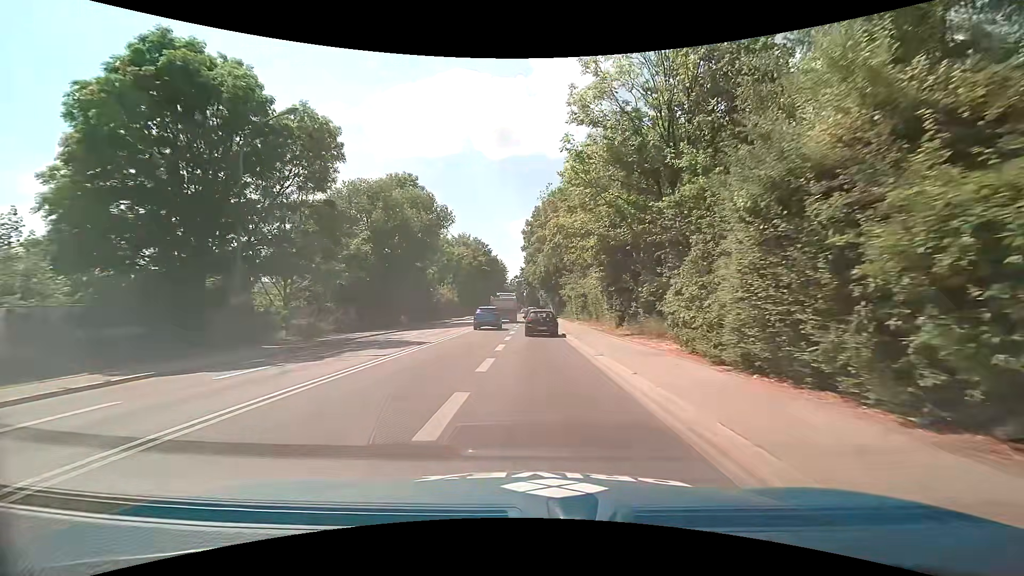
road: secondary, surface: asphalt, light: Day
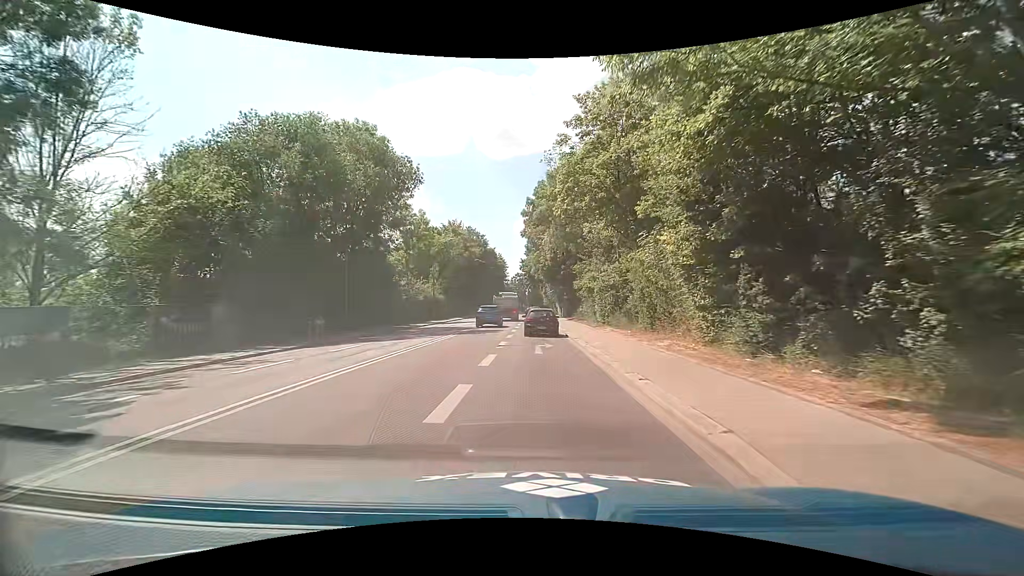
(0.0, +17.2) m; 0°
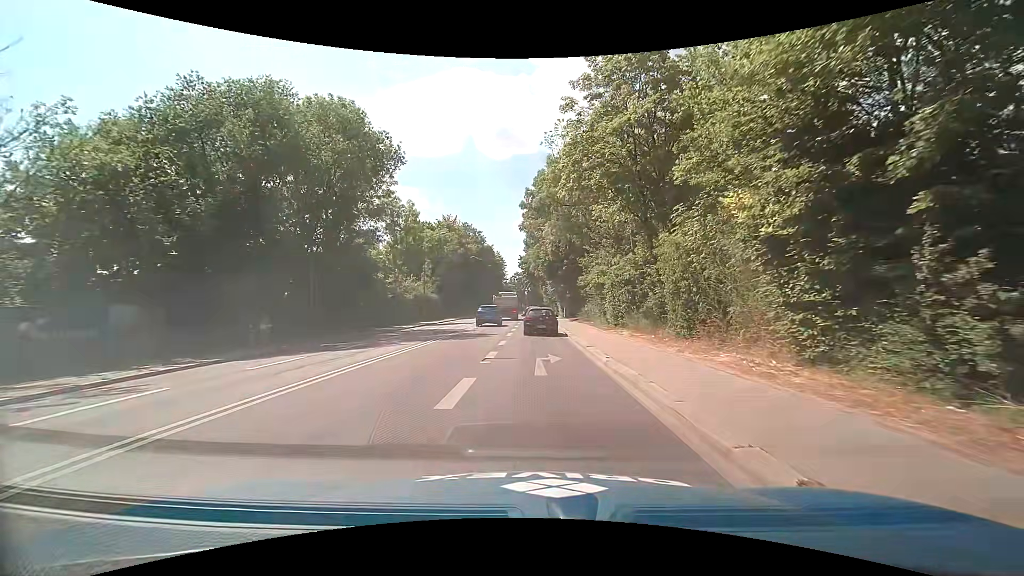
(0.0, +5.2) m; -1°
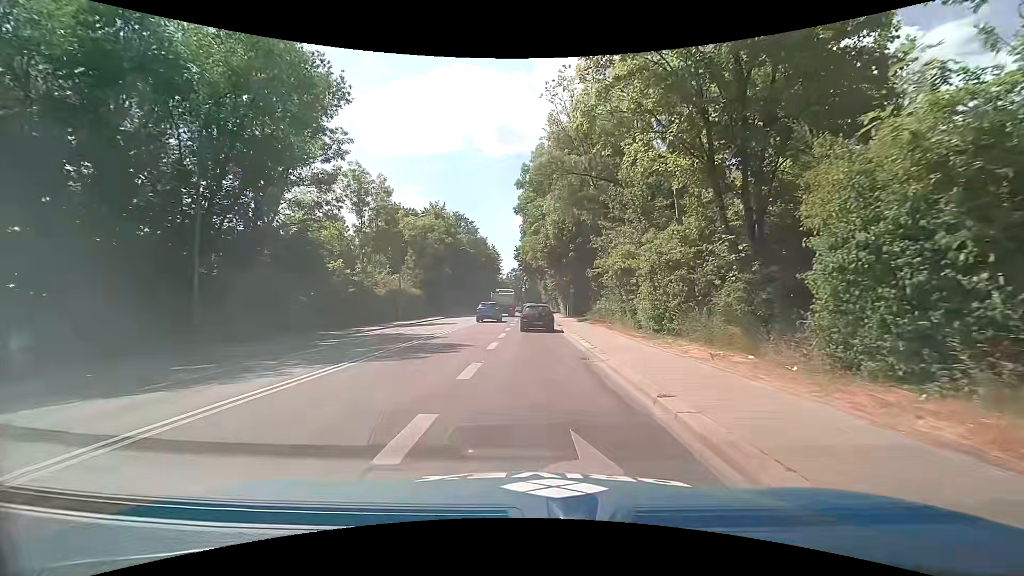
(+0.1, +9.5) m; 0°
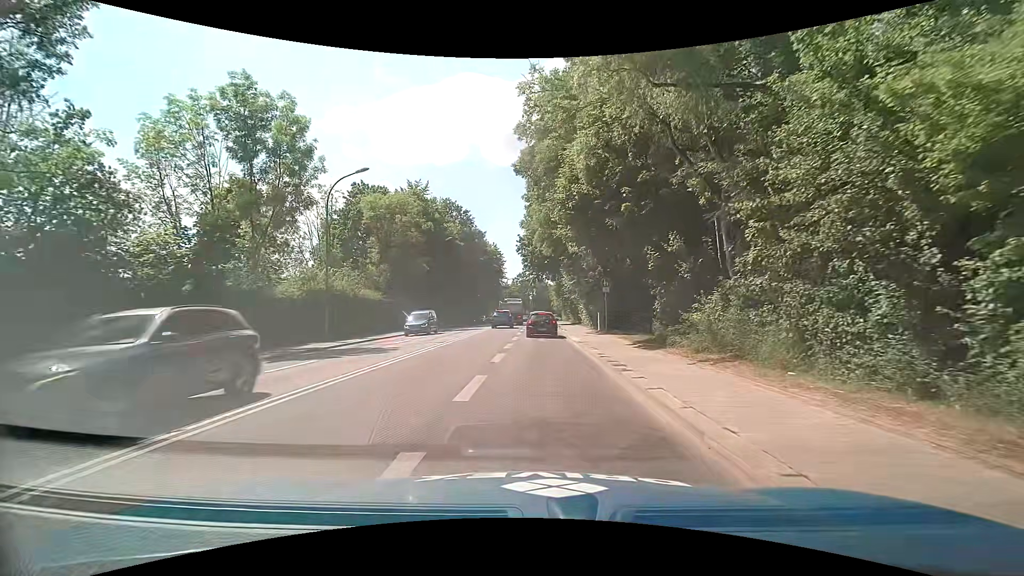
(-0.1, +19.3) m; -1°
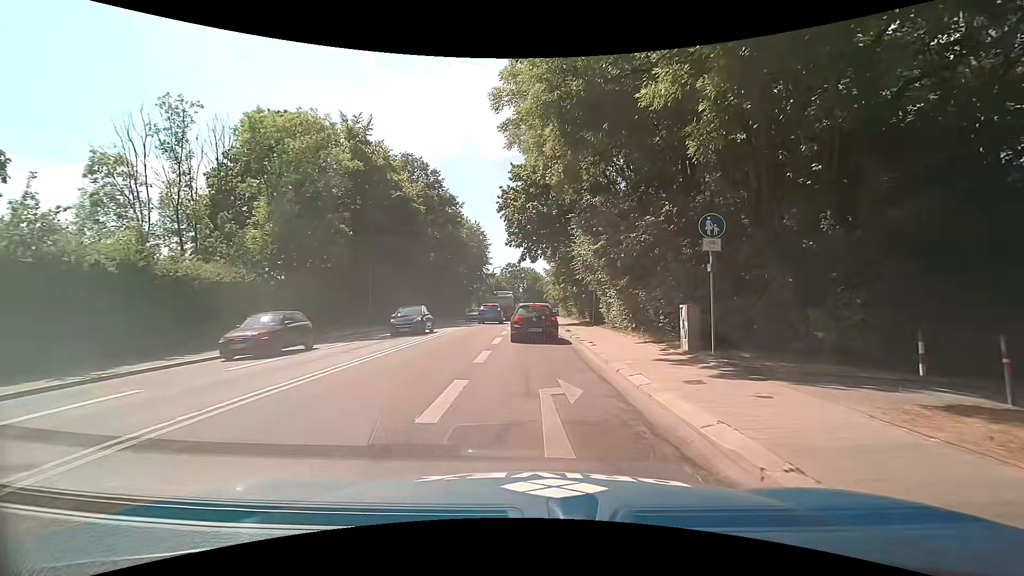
(+0.1, +19.7) m; 0°
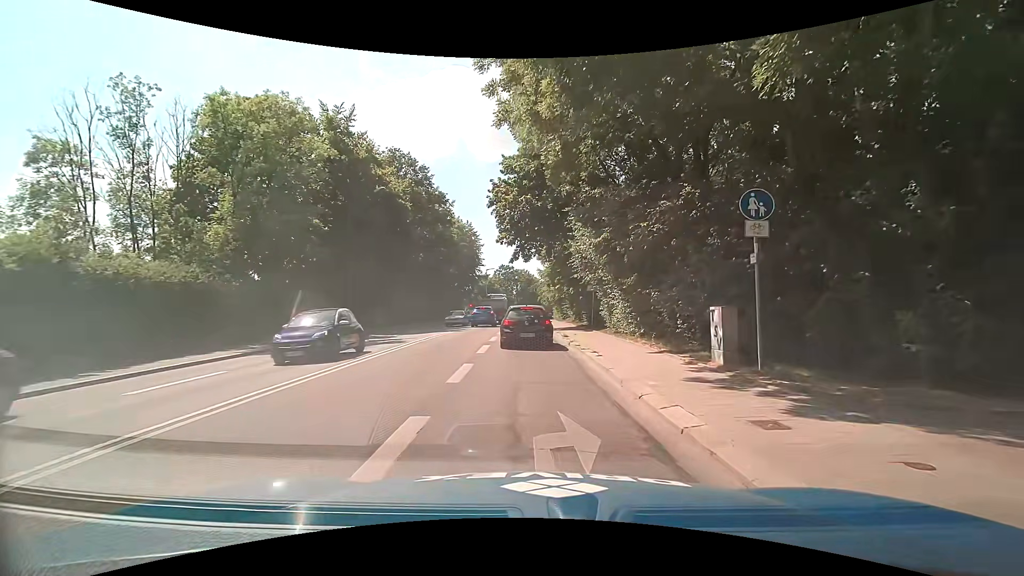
(0.0, +2.8) m; +1°
